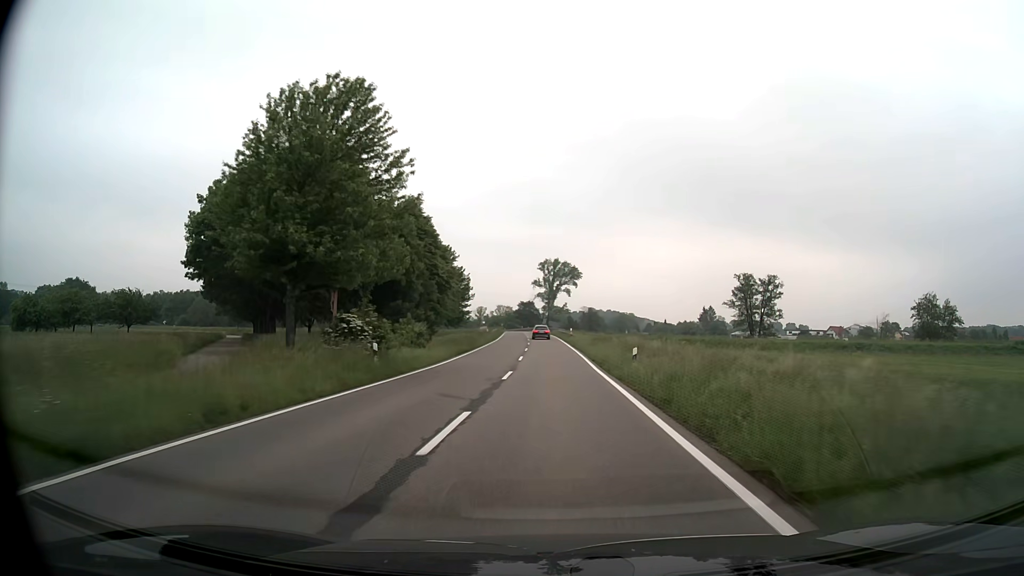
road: secondary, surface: asphalt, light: Day
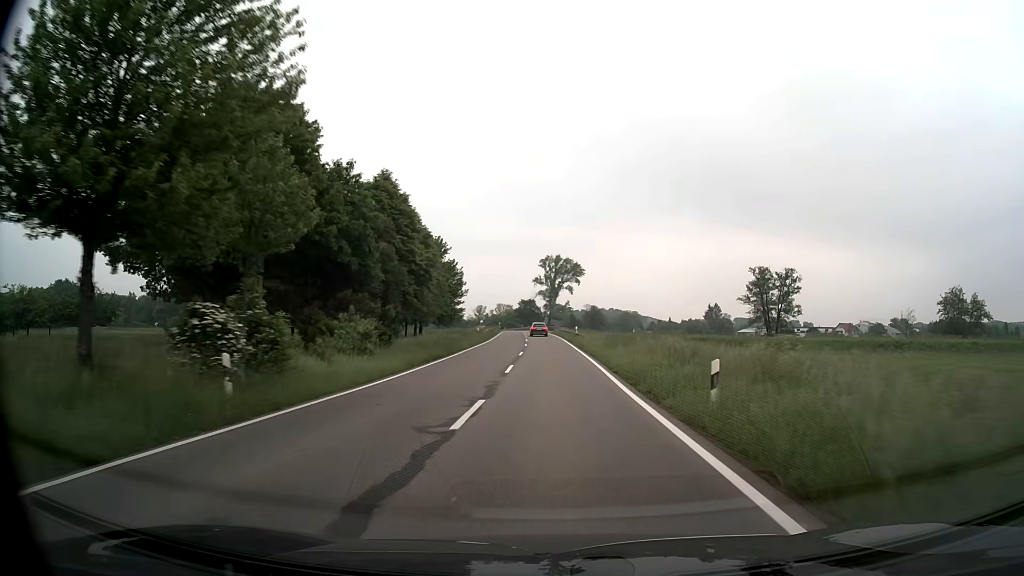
(0.0, +10.1) m; 0°
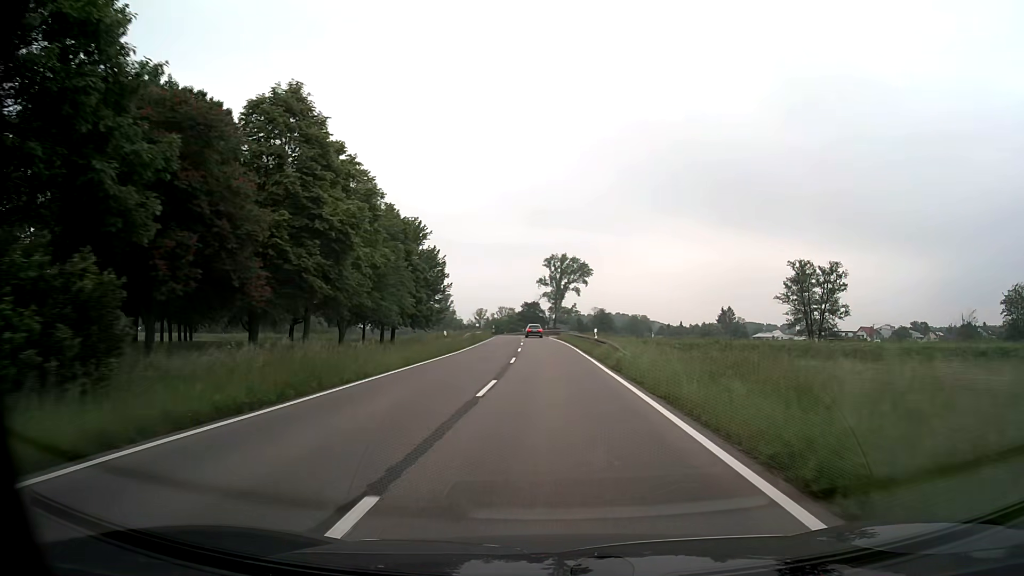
(-0.1, +20.1) m; 0°
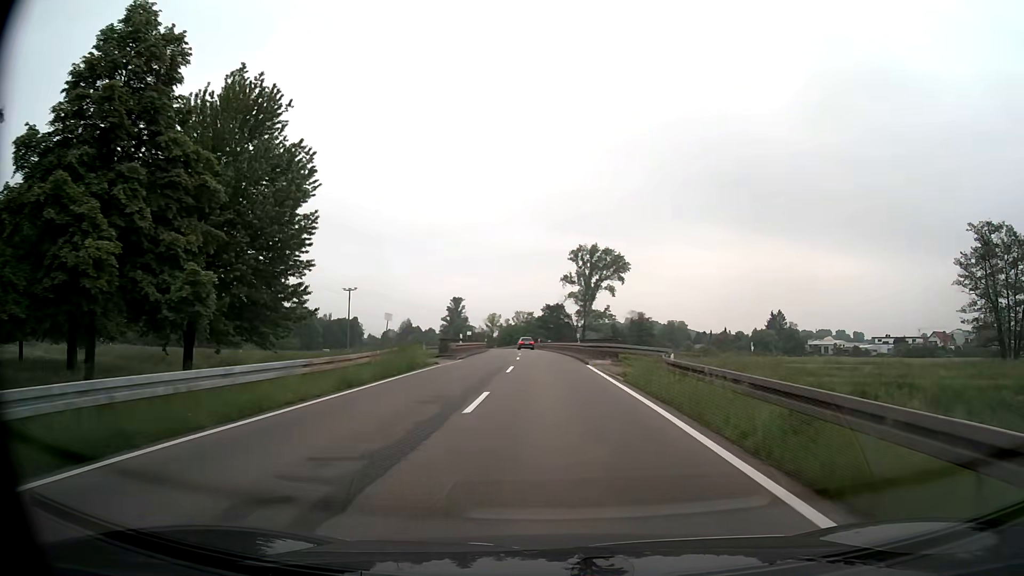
(-0.9, +49.6) m; -2°
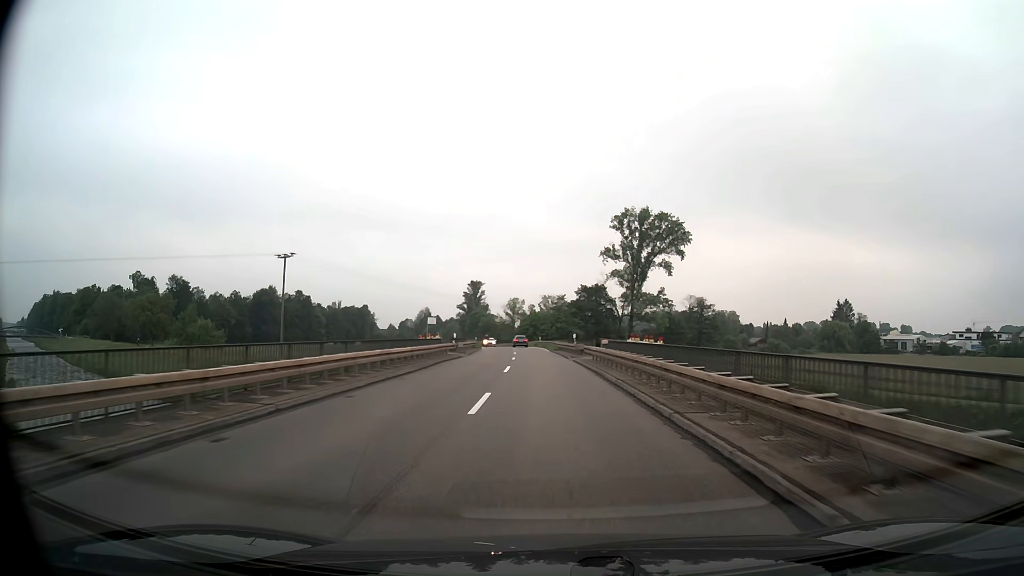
(-1.1, +48.2) m; -3°
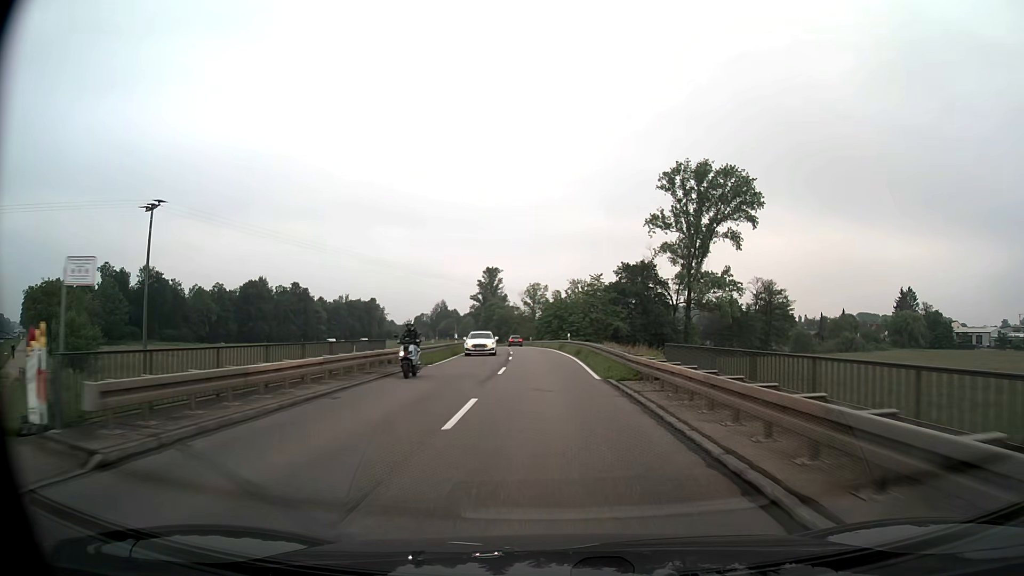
(-0.8, +38.2) m; -3°
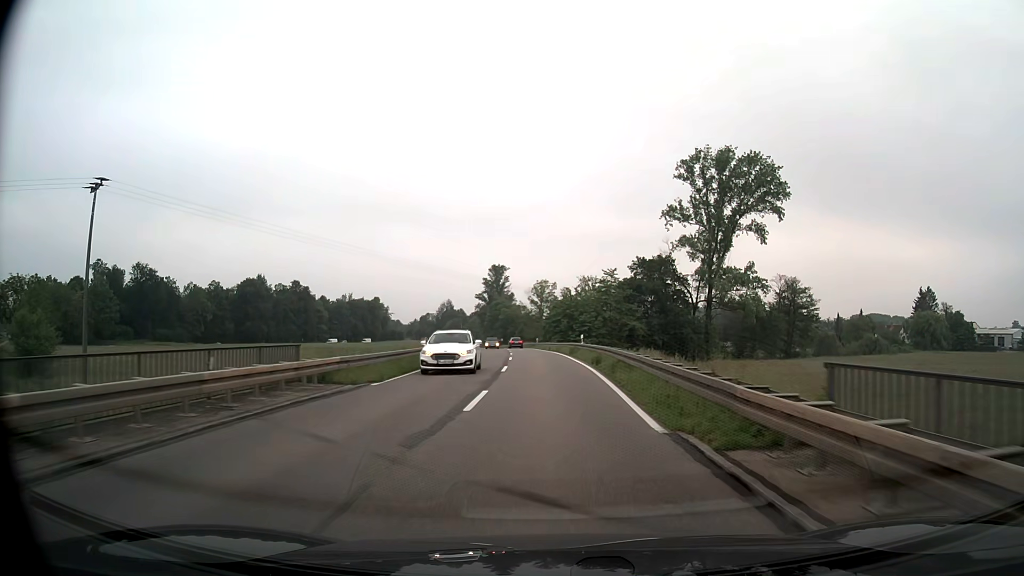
(0.0, +9.6) m; 0°
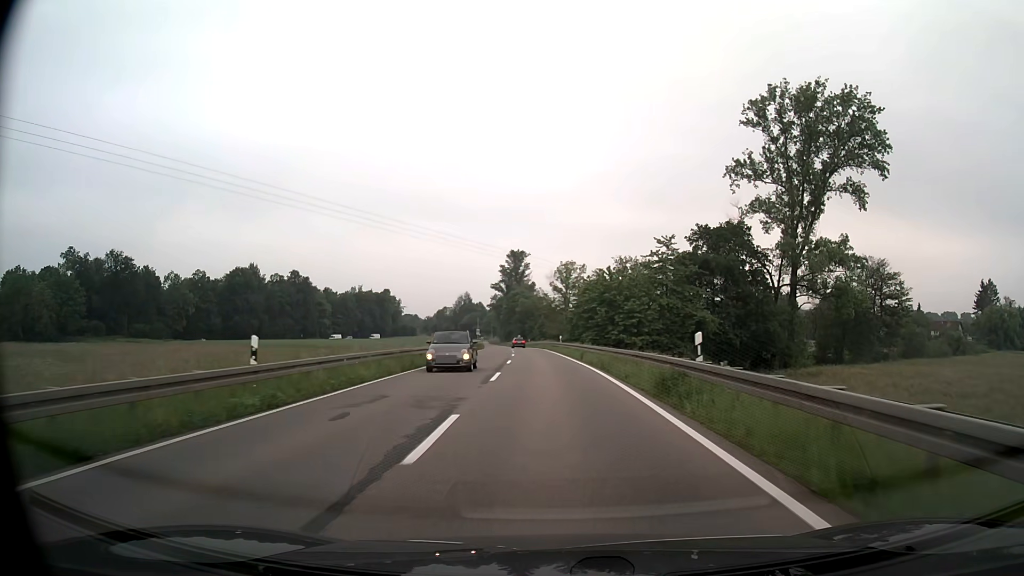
(-0.5, +28.8) m; -2°
(0, +10) (0, +20) (-1, +30) (-1, +40) (-2, +50) (-2, +60) (-3, +70) (-4, +80) (-5, +90) (-5, +100) m
